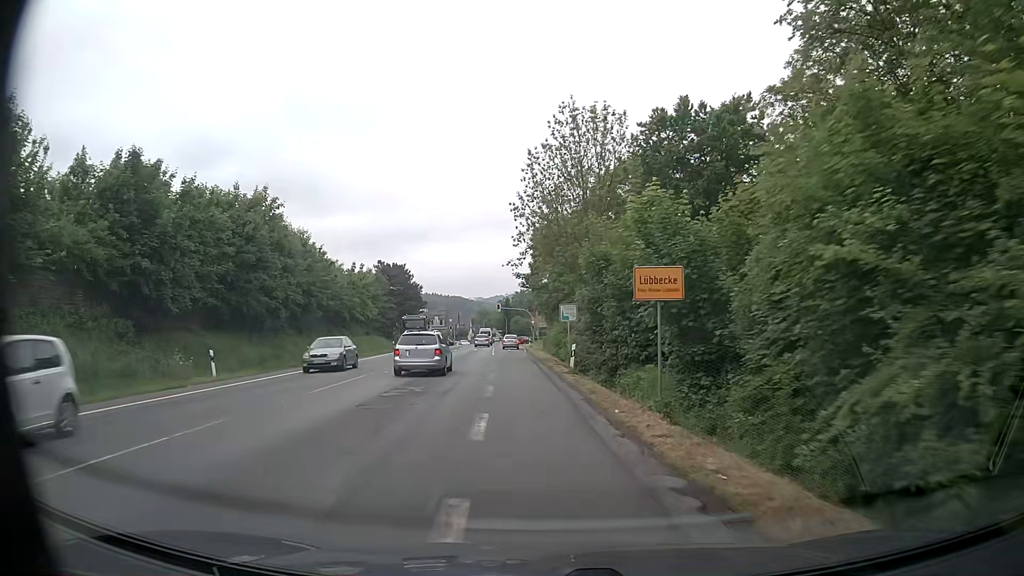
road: primary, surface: asphalt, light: Day
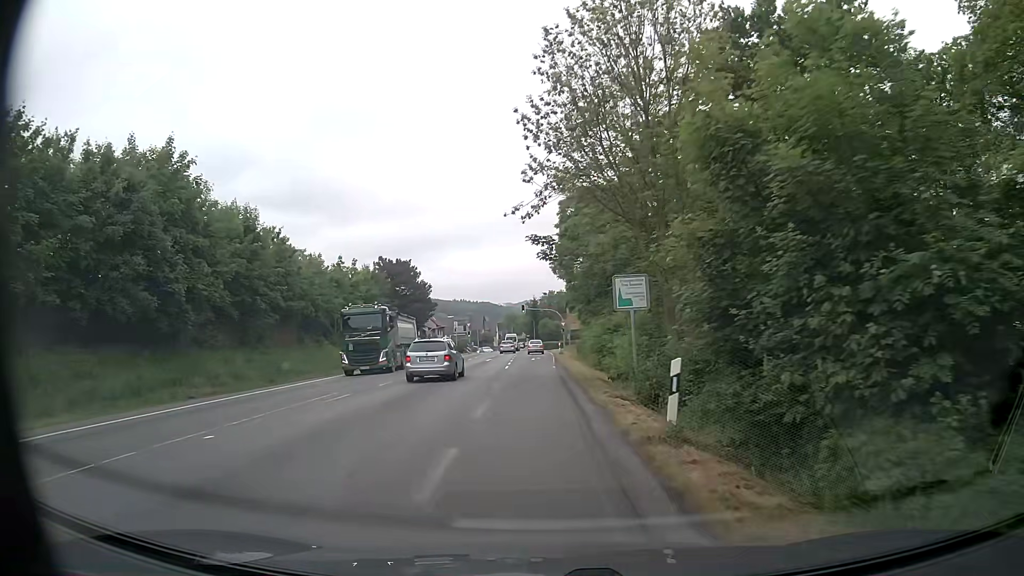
(-0.2, +15.2) m; -2°
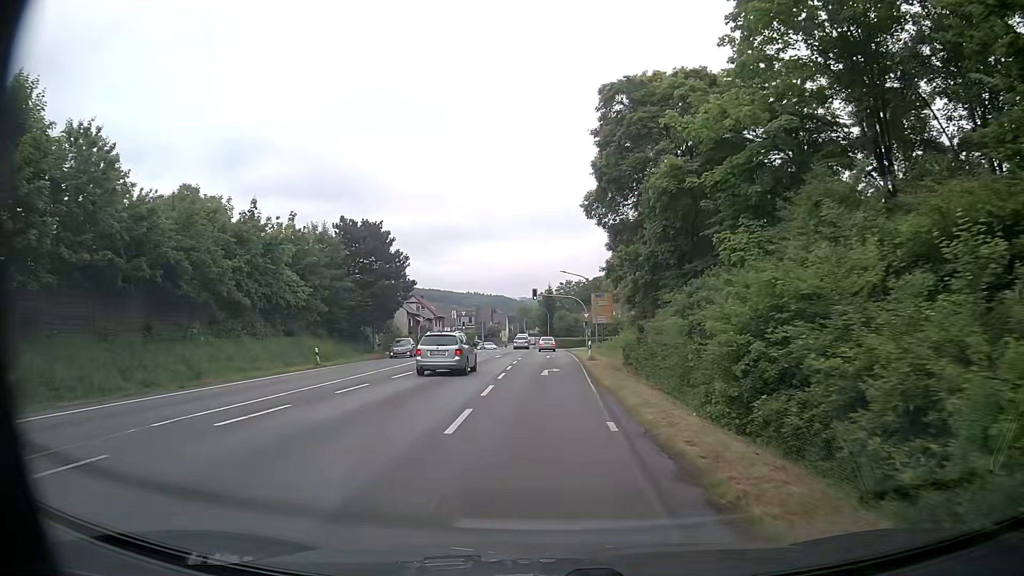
(-0.6, +23.4) m; -1°
